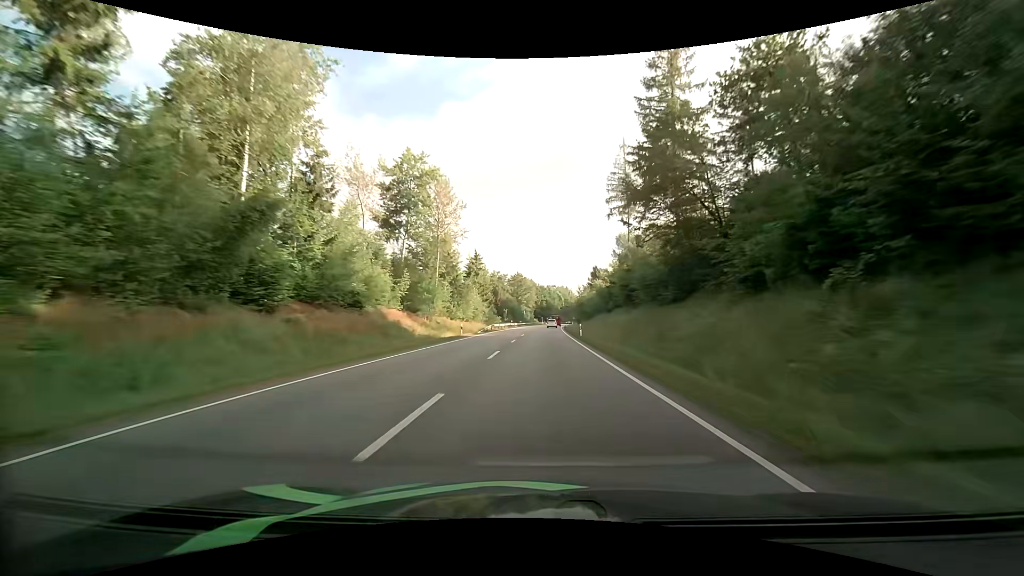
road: primary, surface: asphalt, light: Day
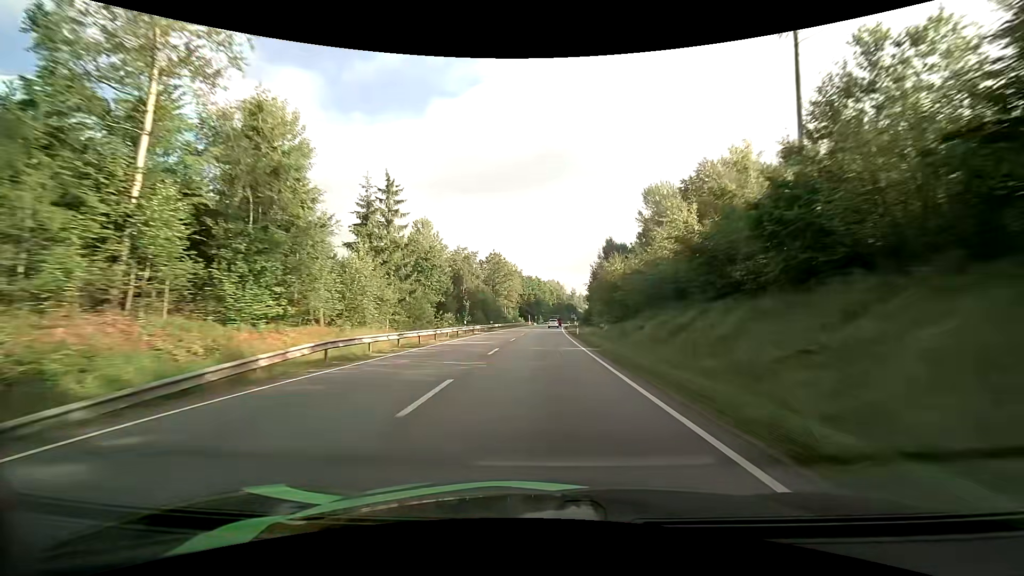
(+0.4, +45.8) m; +1°
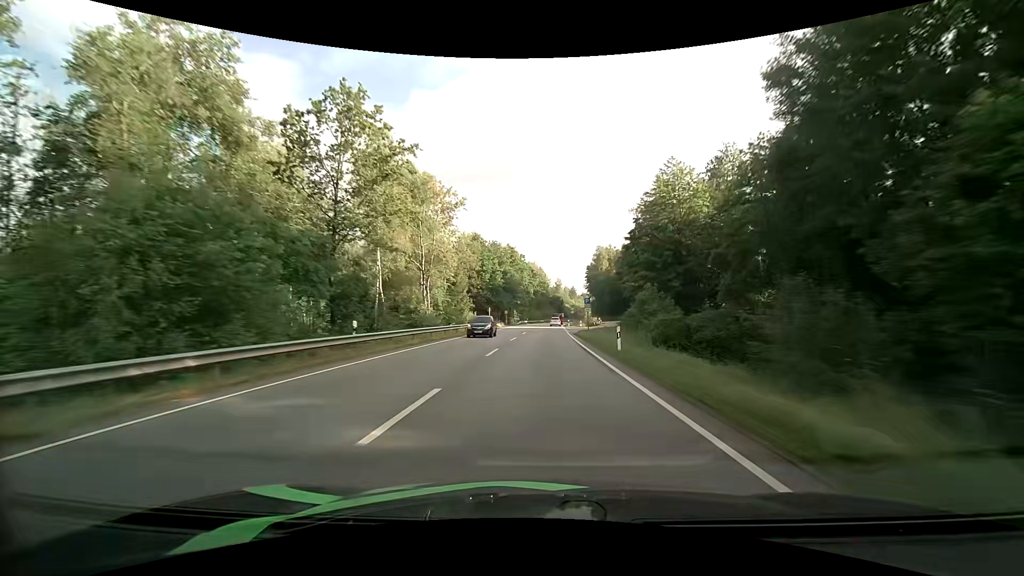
(+1.5, +73.2) m; +2°
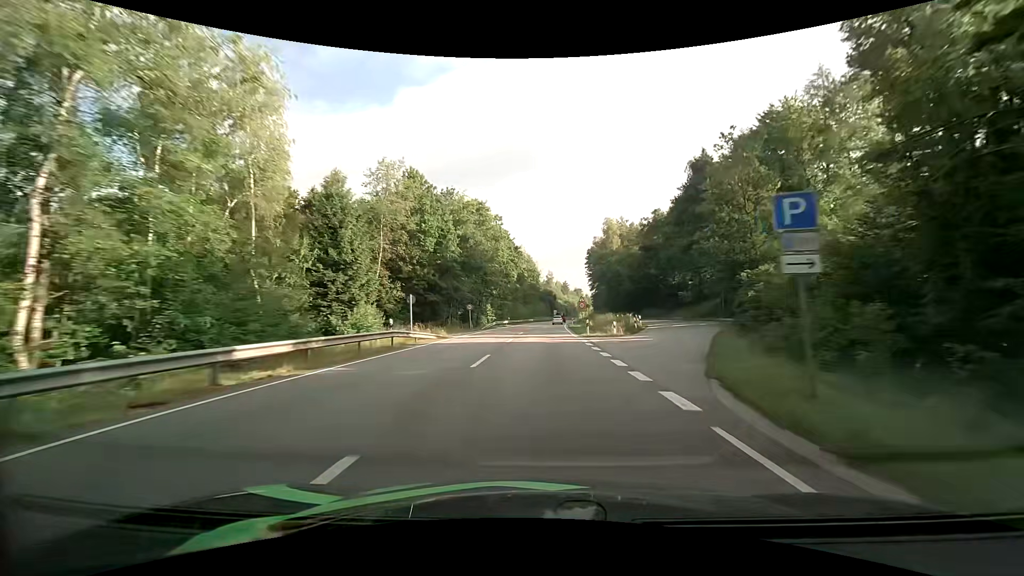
(+0.6, +40.1) m; +1°
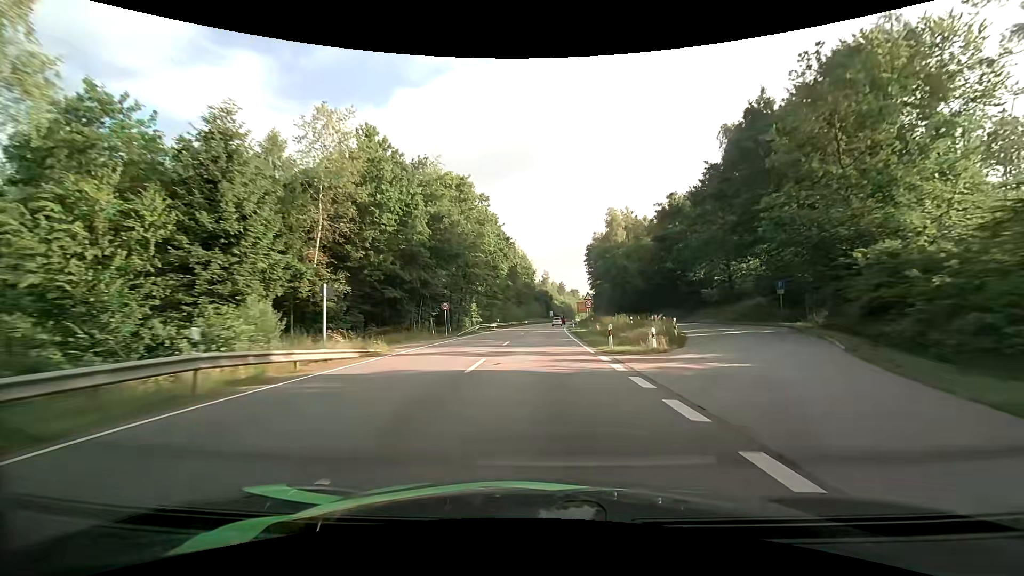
(+0.1, +12.5) m; 0°
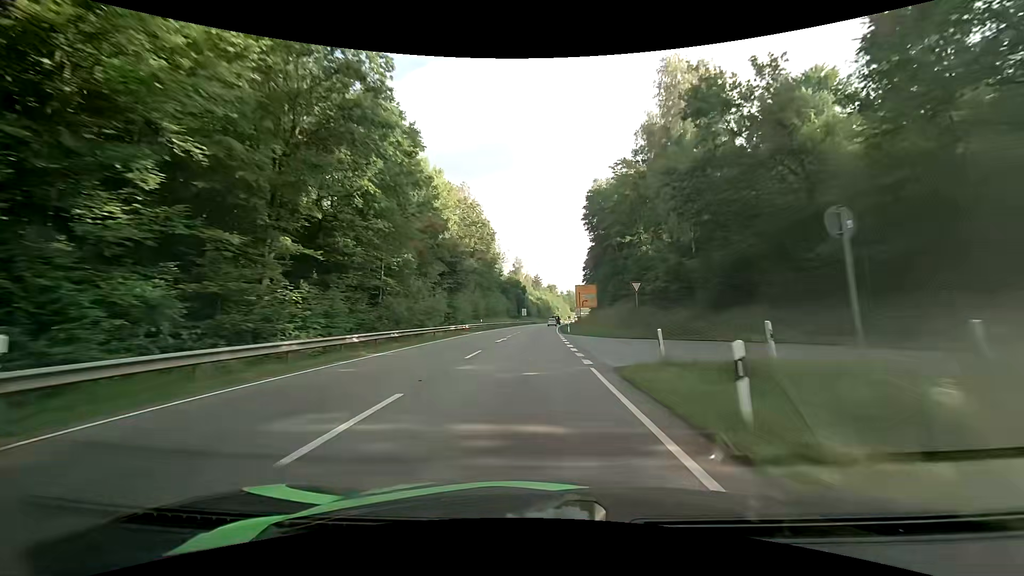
(+1.8, +60.0) m; +3°
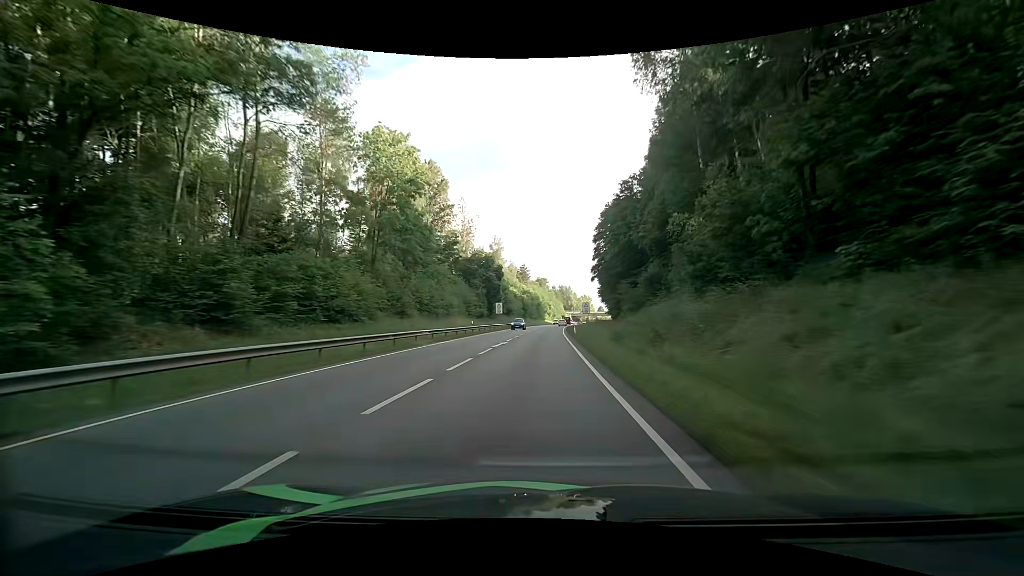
(+0.8, +58.1) m; +1°
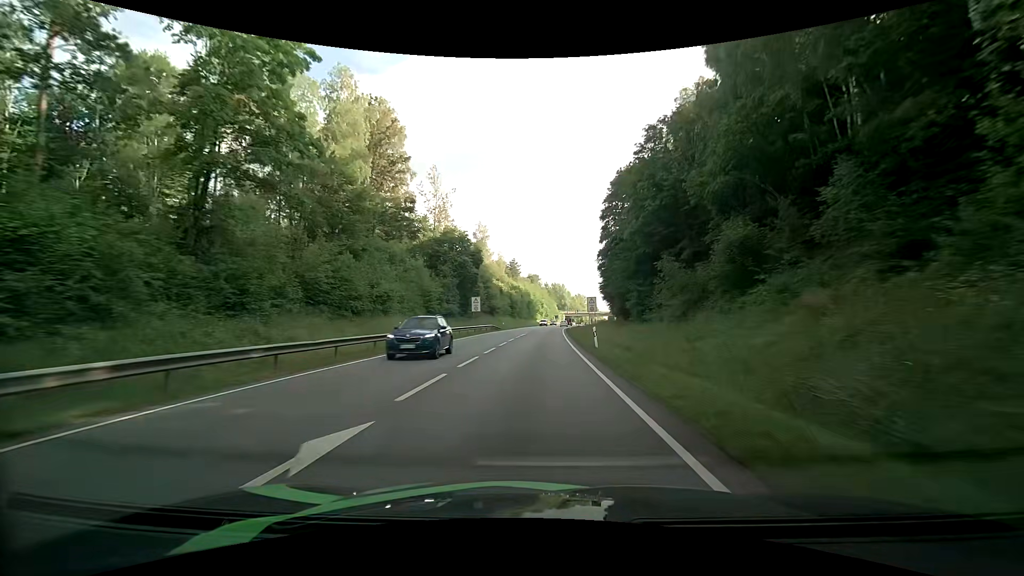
(+0.2, +22.9) m; +1°
